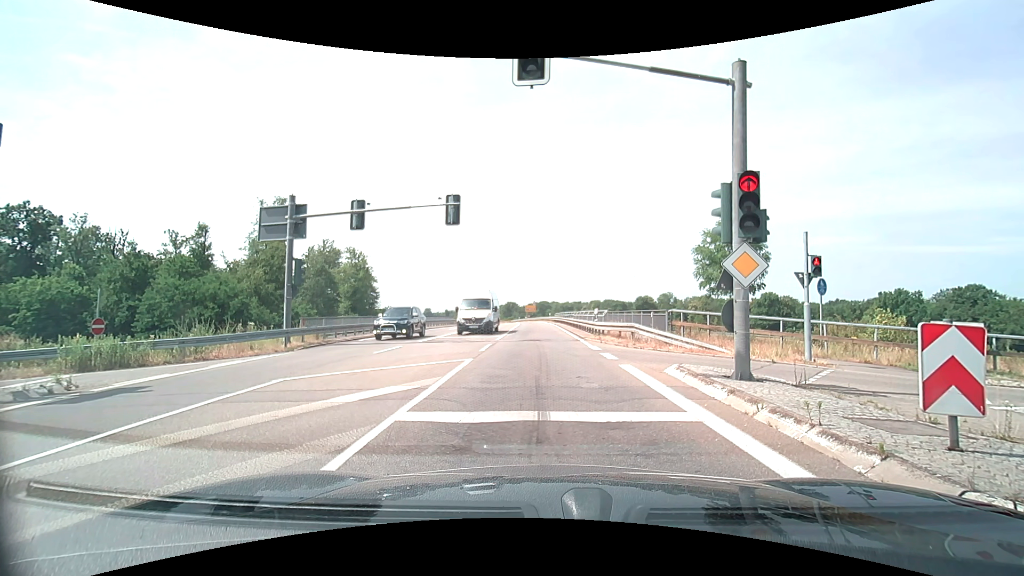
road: secondary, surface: asphalt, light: Day
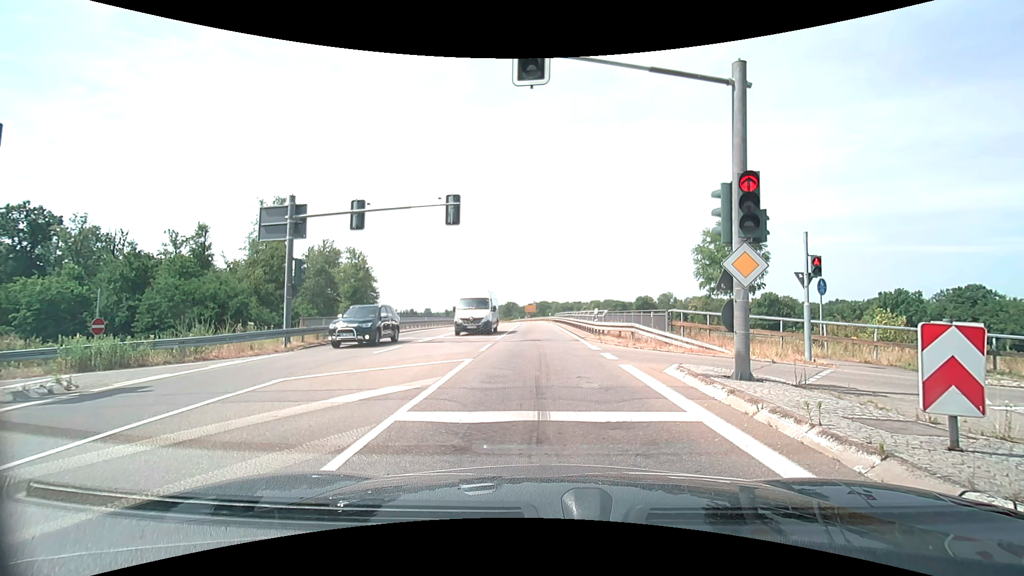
(0.0, 0.0) m; 0°
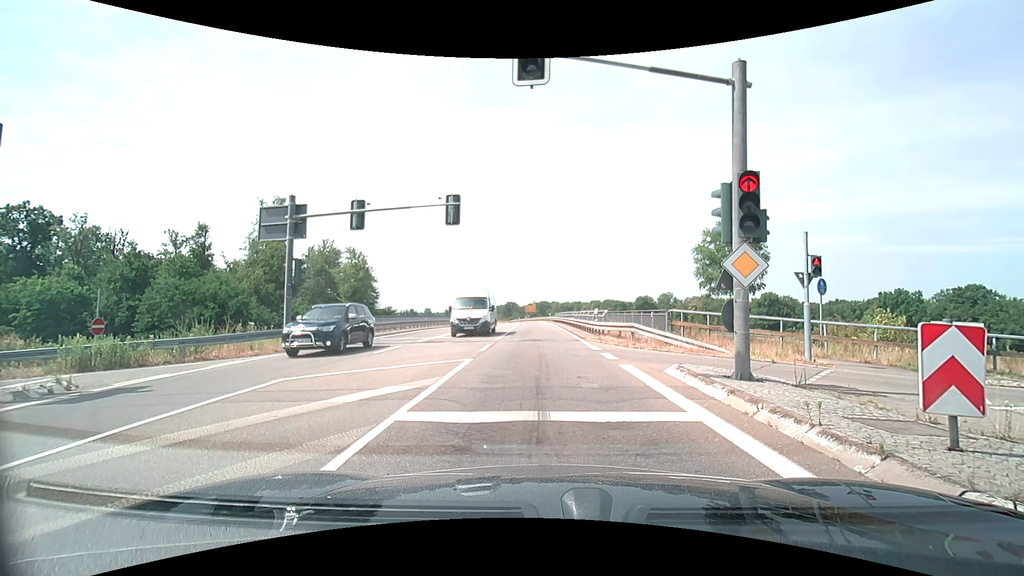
(0.0, 0.0) m; 0°
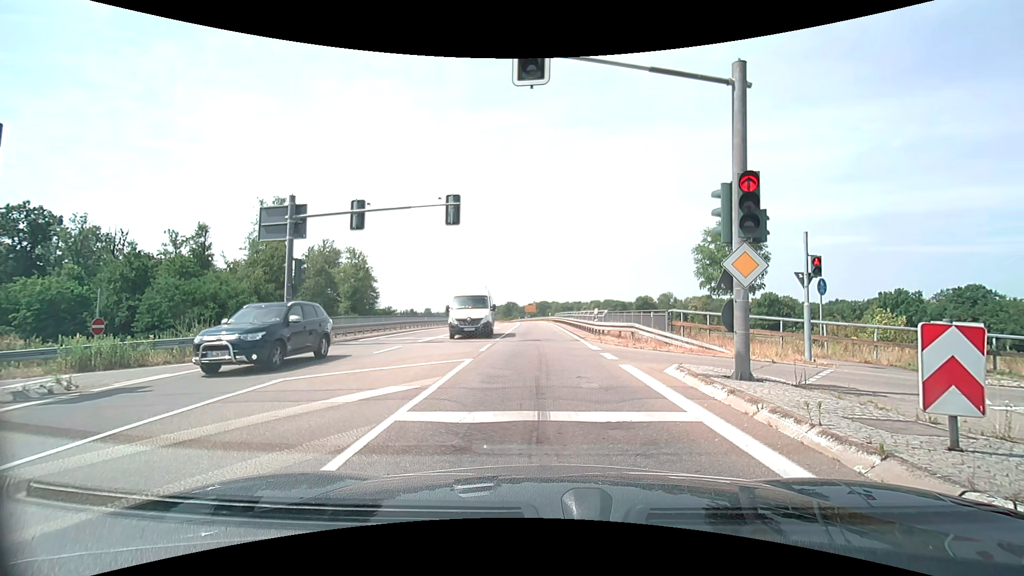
(0.0, 0.0) m; 0°
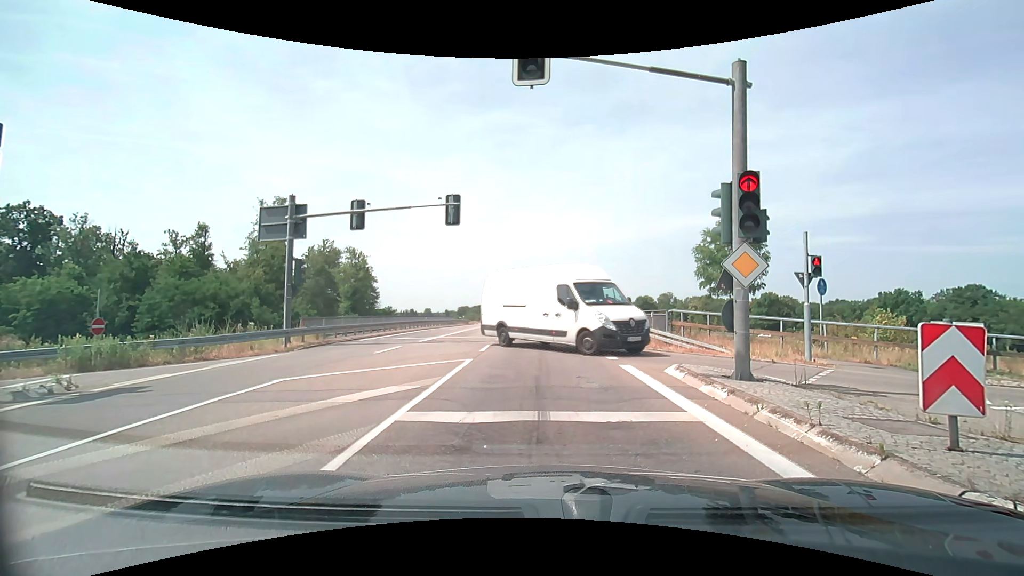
(0.0, 0.0) m; 0°
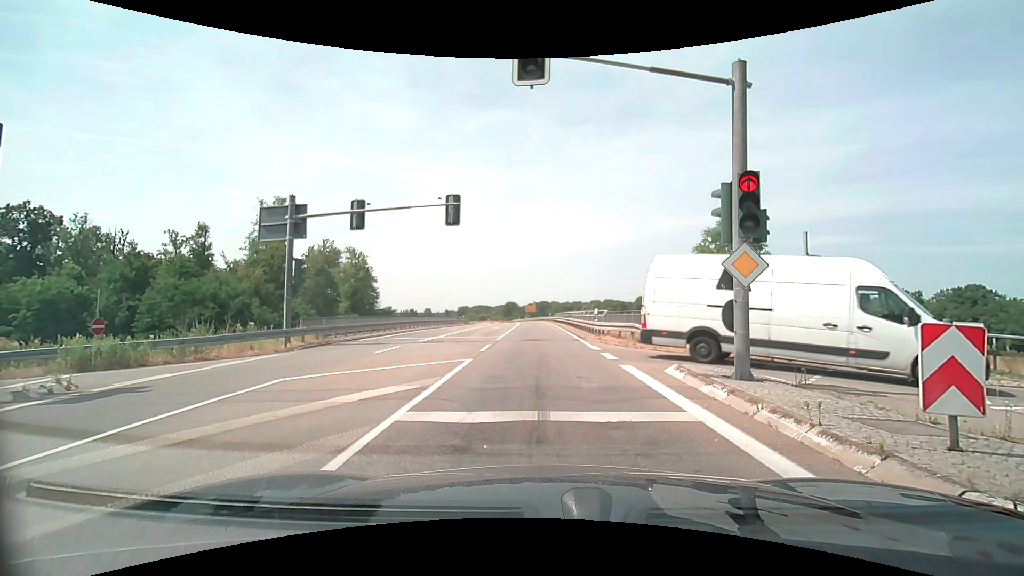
(0.0, 0.0) m; 0°
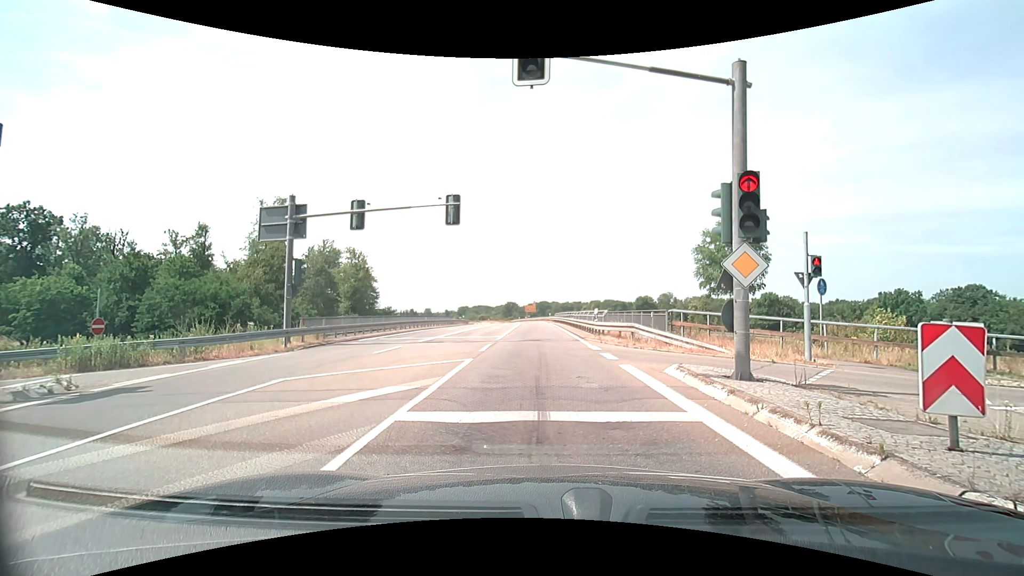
(0.0, 0.0) m; 0°
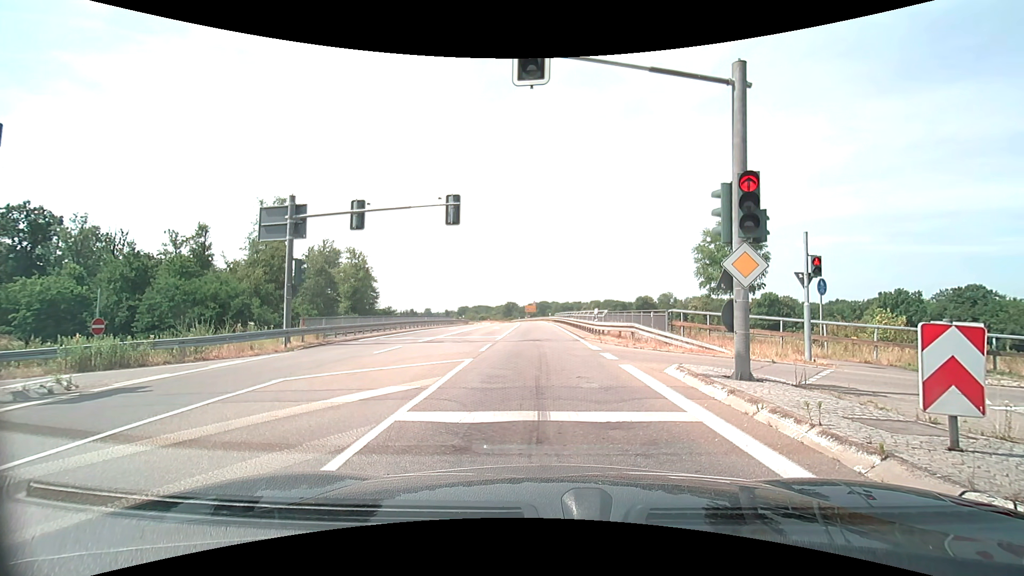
(0.0, 0.0) m; 0°
(0, +10) (0, +20) (-1, +30) (-1, +40) (-1, +50) (-2, +60) (-2, +70) (-3, +80) (-4, +90) (-5, +100) m
